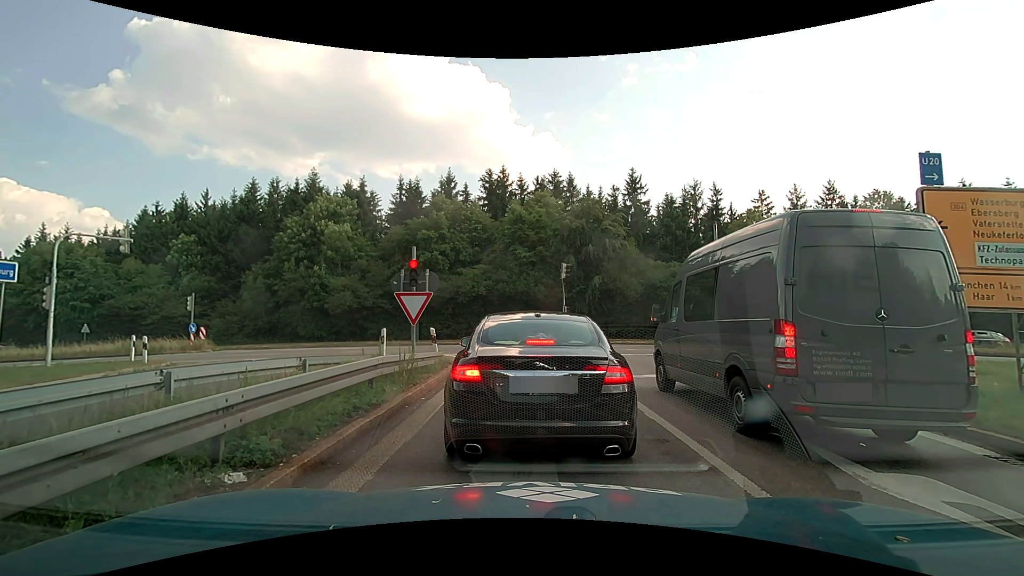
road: motorway_link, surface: asphalt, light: Day
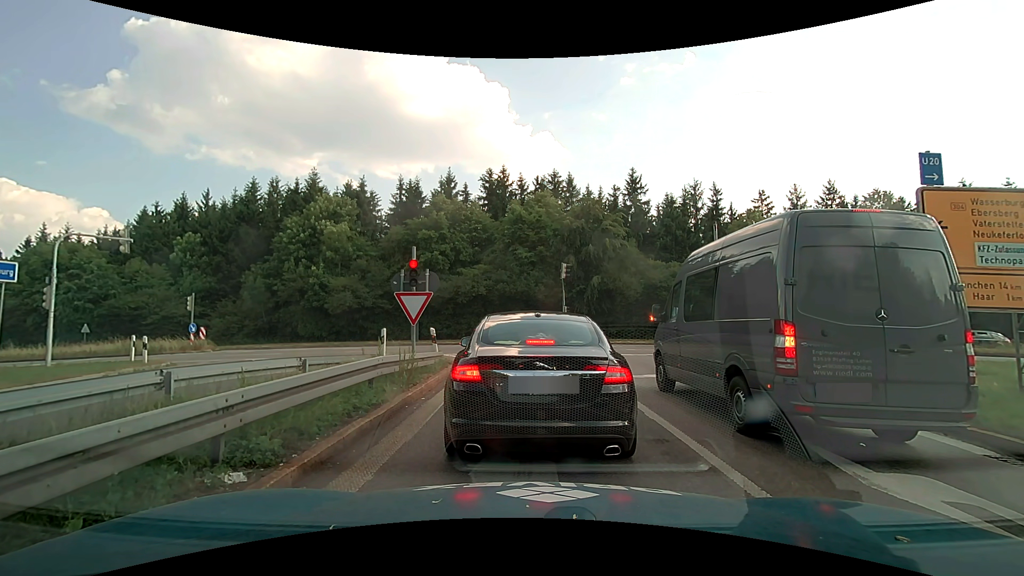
(0.0, 0.0) m; 0°
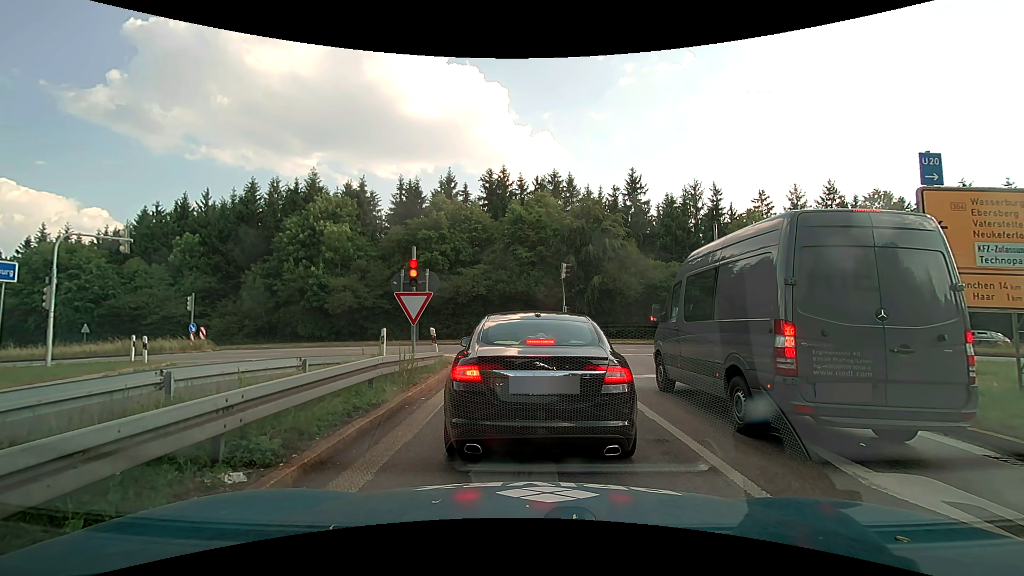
(0.0, 0.0) m; 0°
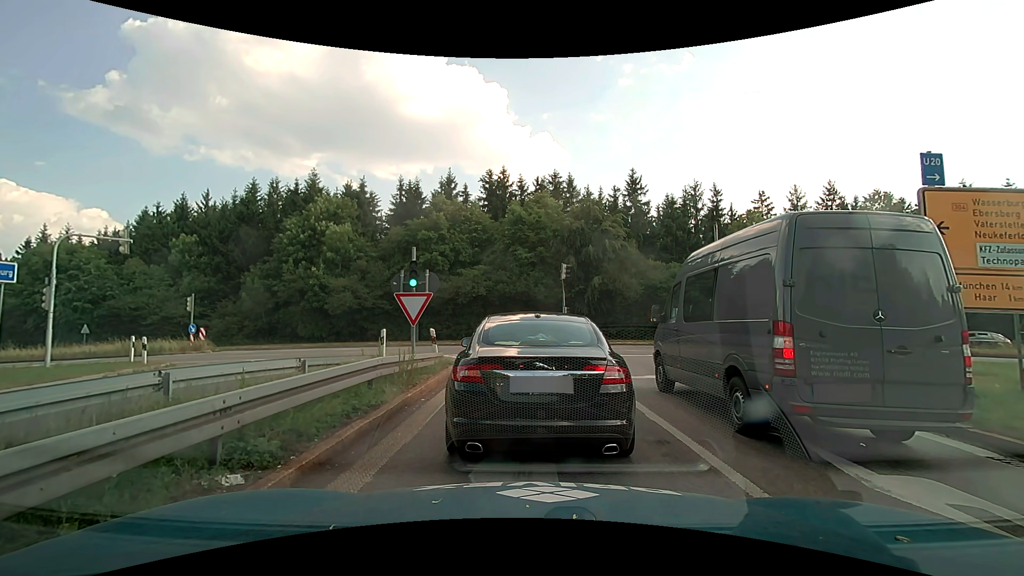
(0.0, 0.0) m; 0°
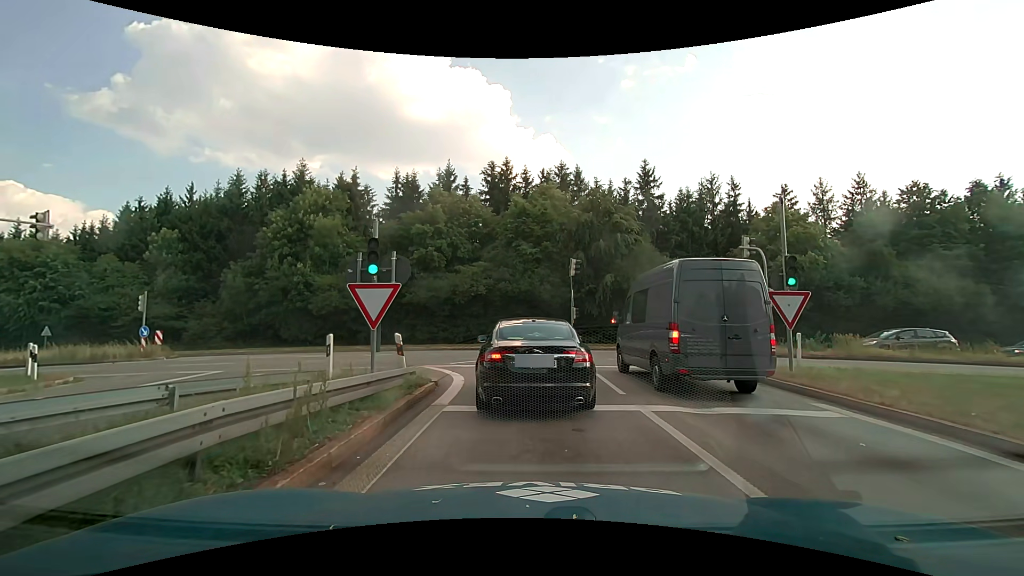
(0.0, +4.7) m; 0°
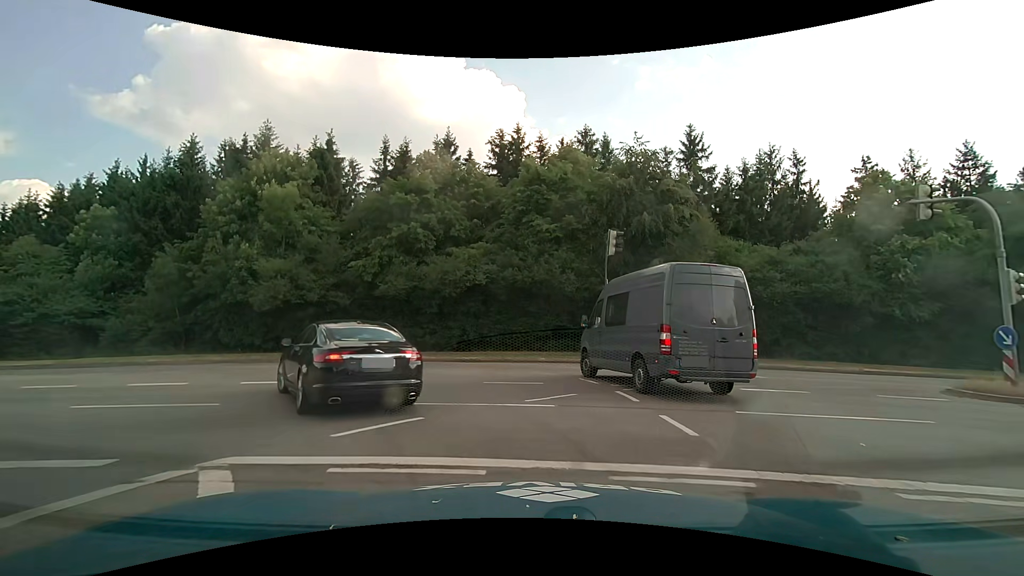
(-0.2, +11.5) m; -2°
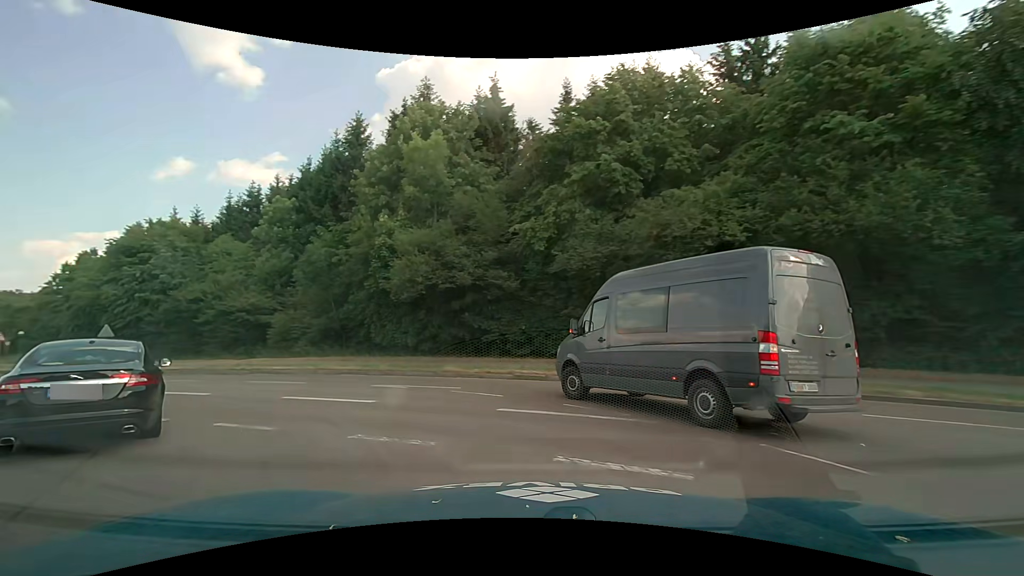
(-1.9, +12.7) m; -24°
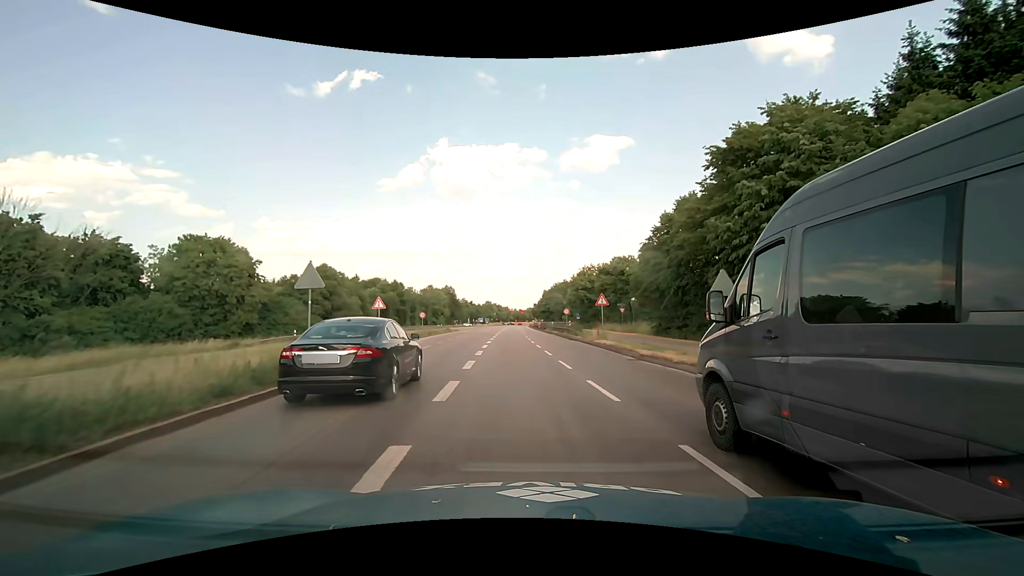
(-15.3, +19.5) m; -61°
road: primary
(0, +10) (-1, +20) (-1, +30) (-1, +40) (-2, +50) (-2, +60) (-3, +70) (-3, +80) (-3, +90) (-3, +100) m
